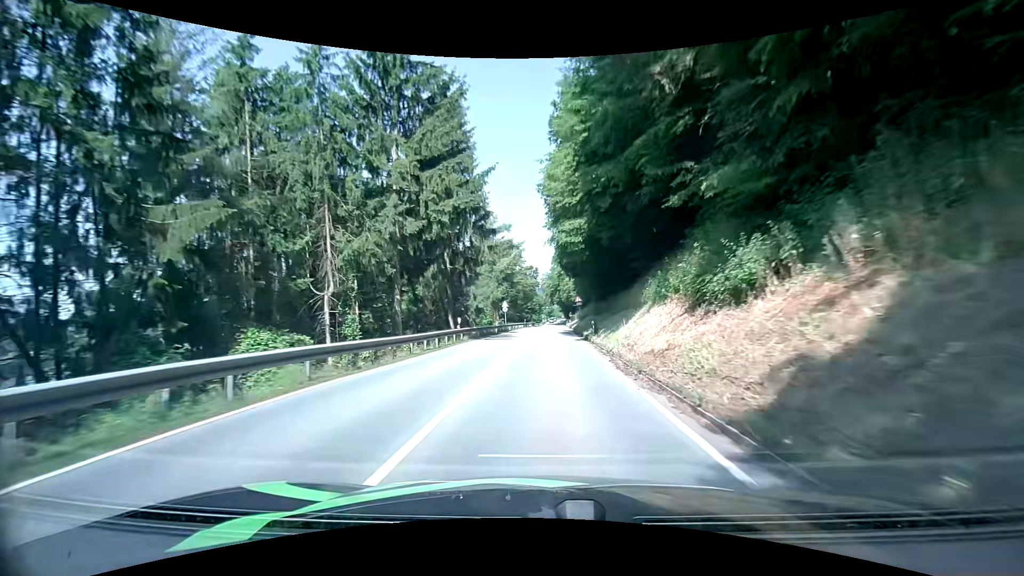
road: secondary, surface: asphalt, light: Day
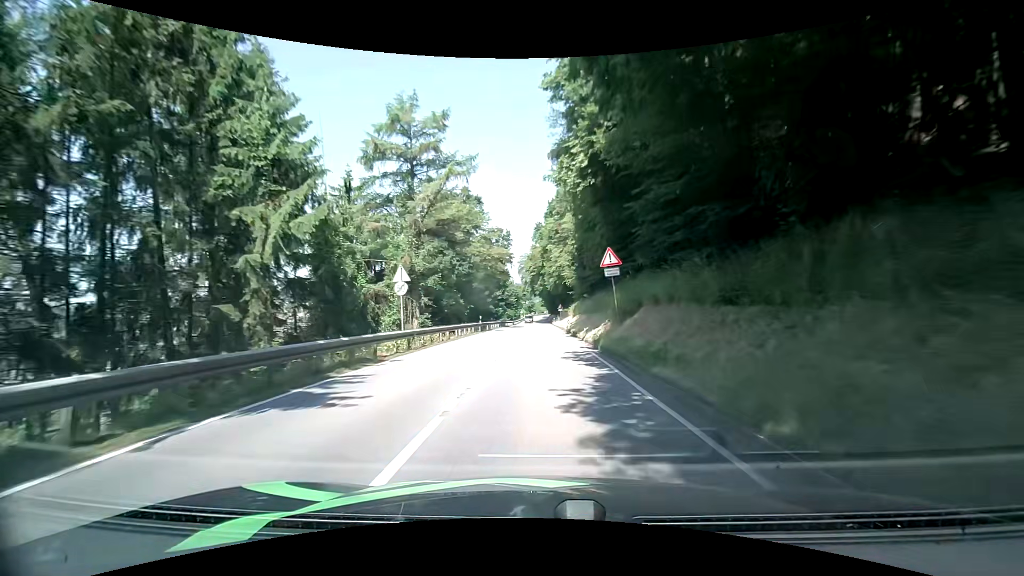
(+1.5, +39.4) m; +4°
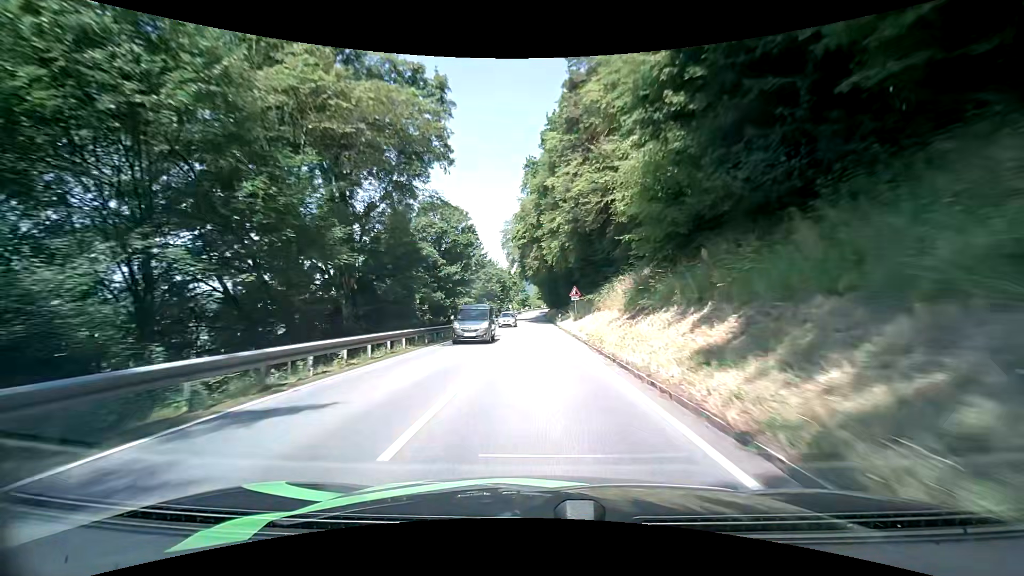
(-0.2, +40.1) m; -1°
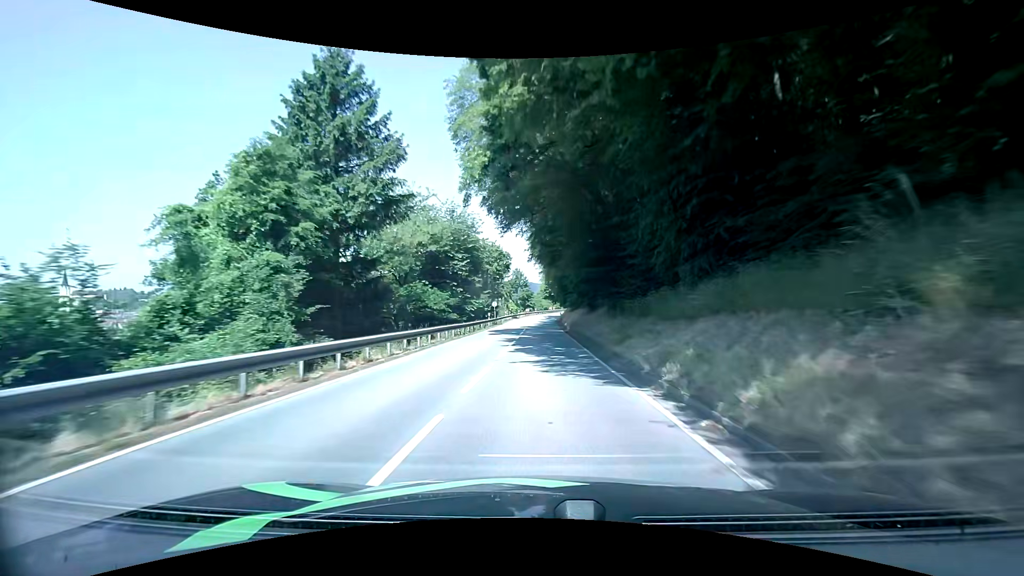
(-0.2, +51.2) m; -1°
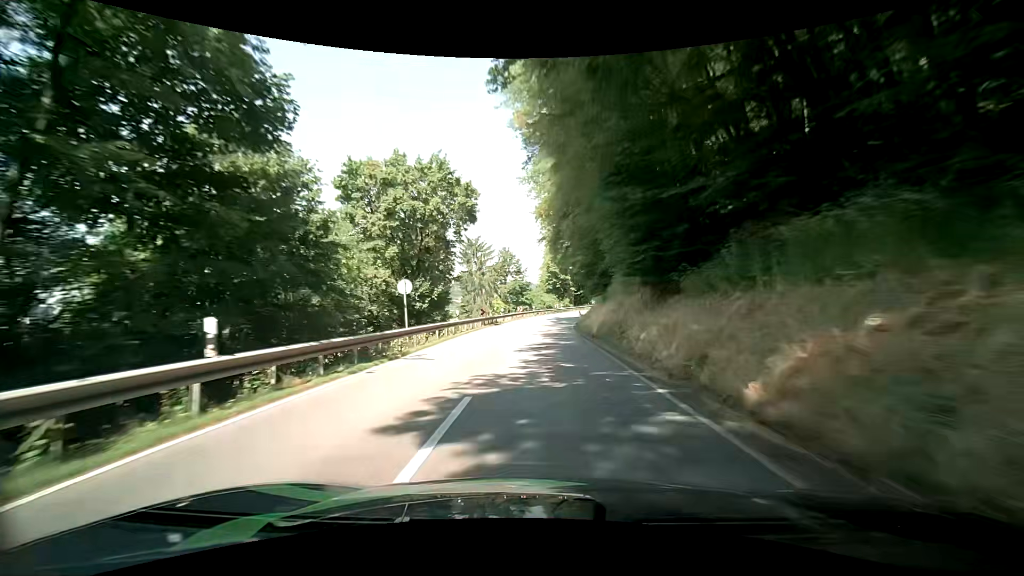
(+0.2, +41.7) m; +2°
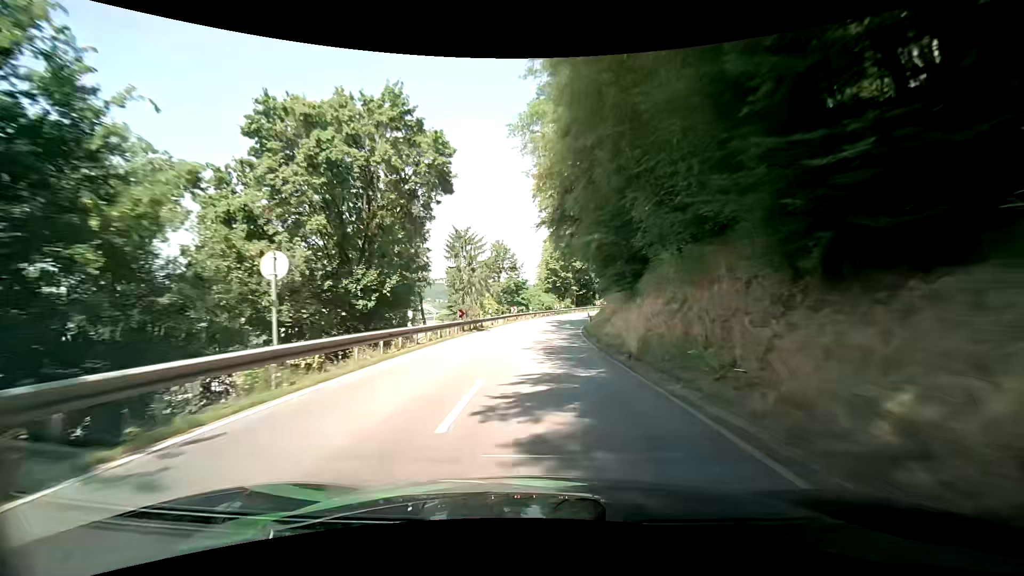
(-0.1, +10.0) m; -1°
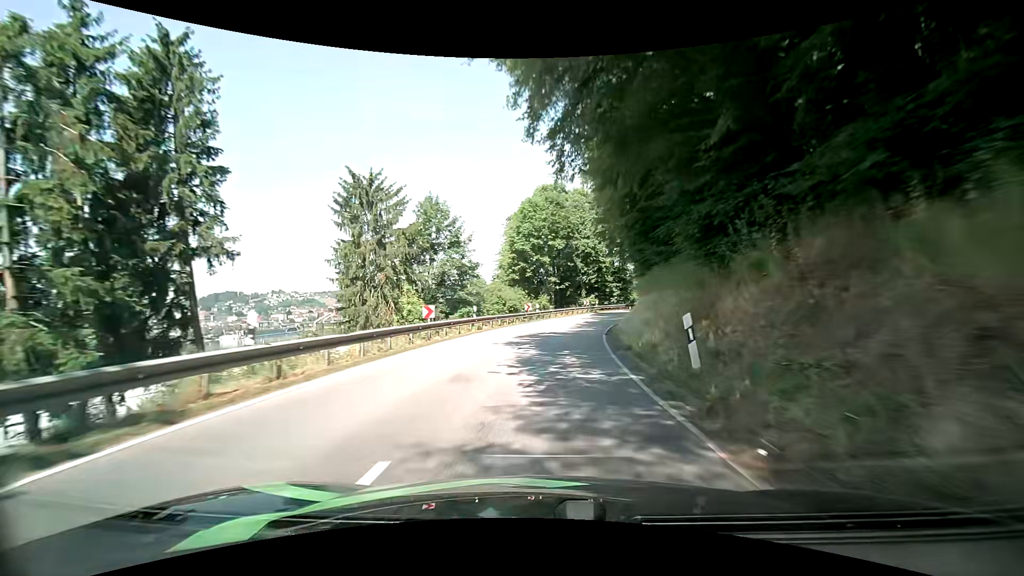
(+0.6, +29.2) m; +3°
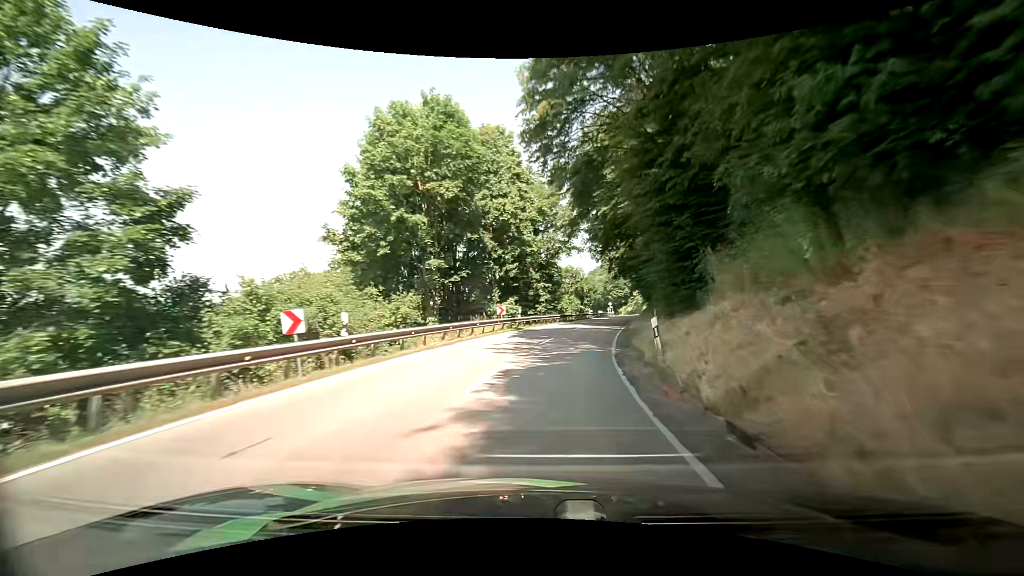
(+2.6, +28.7) m; +11°
(0, +10) (+1, +20) (+3, +30) (+5, +40) (+7, +49) (+9, +59) (+12, +69) (+14, +79) (+16, +88) (+18, +98) m
